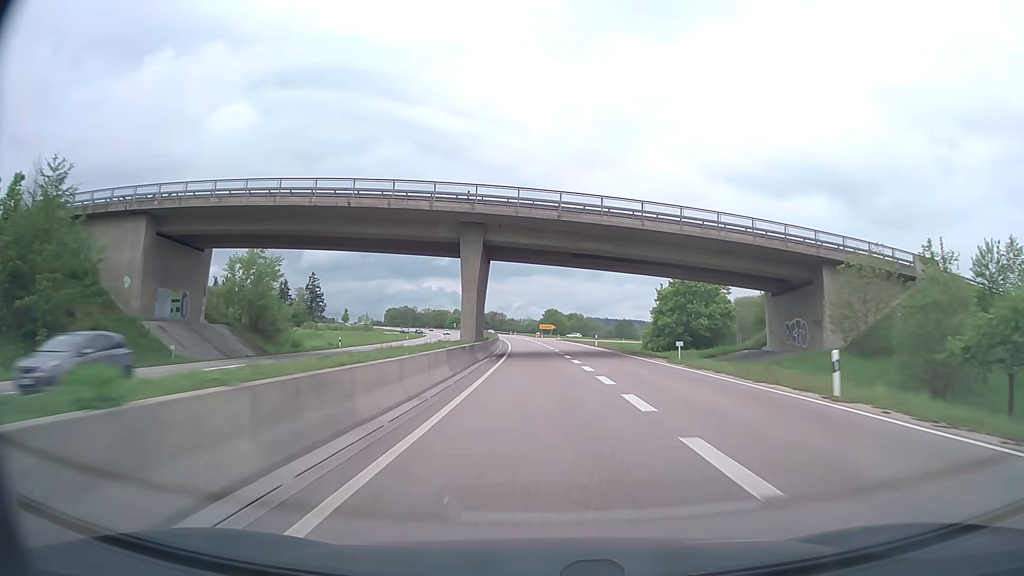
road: trunk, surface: asphalt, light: Day
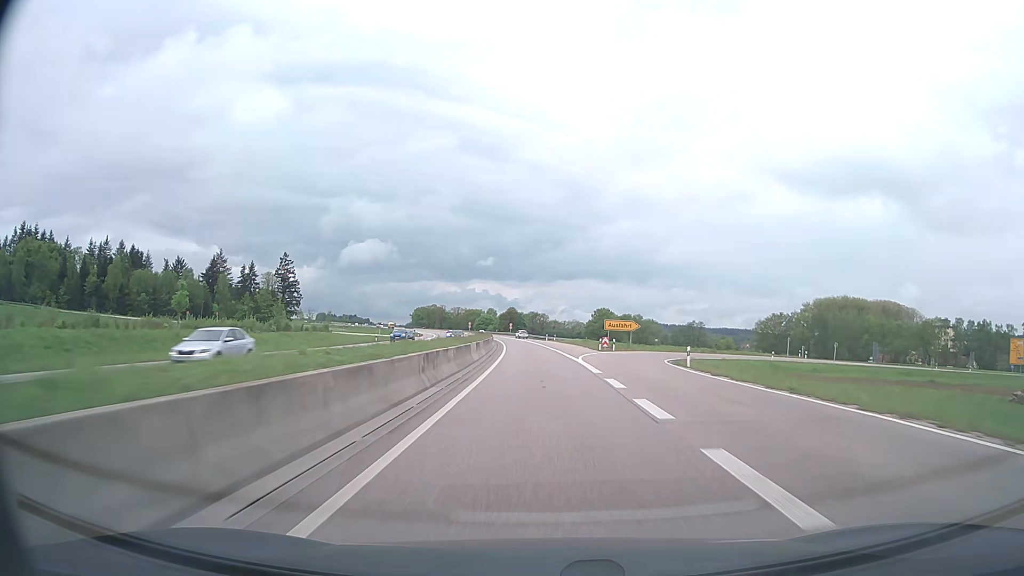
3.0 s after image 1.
(-2.1, +78.9) m; -4°
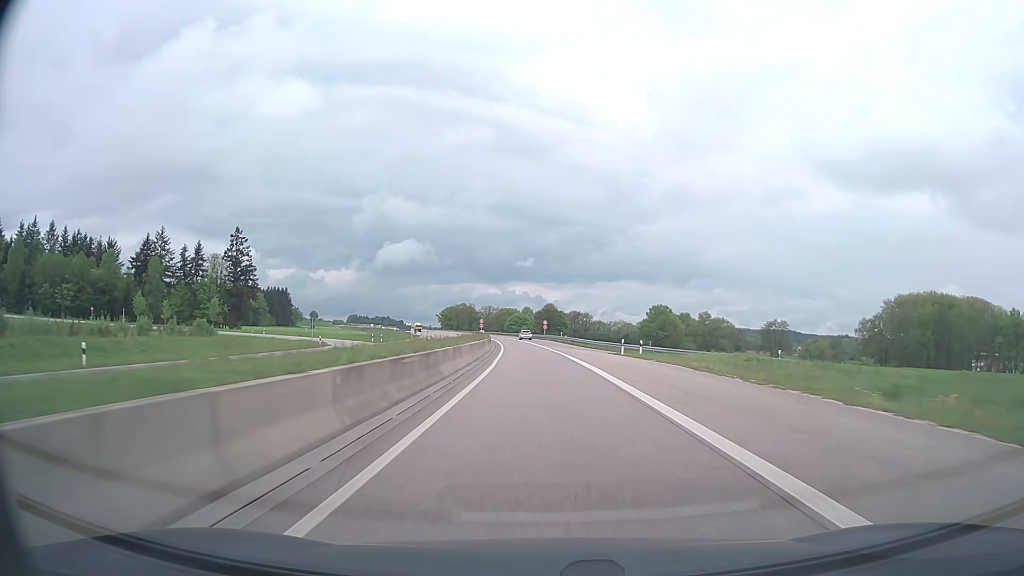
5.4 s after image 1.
(-1.9, +63.1) m; -3°
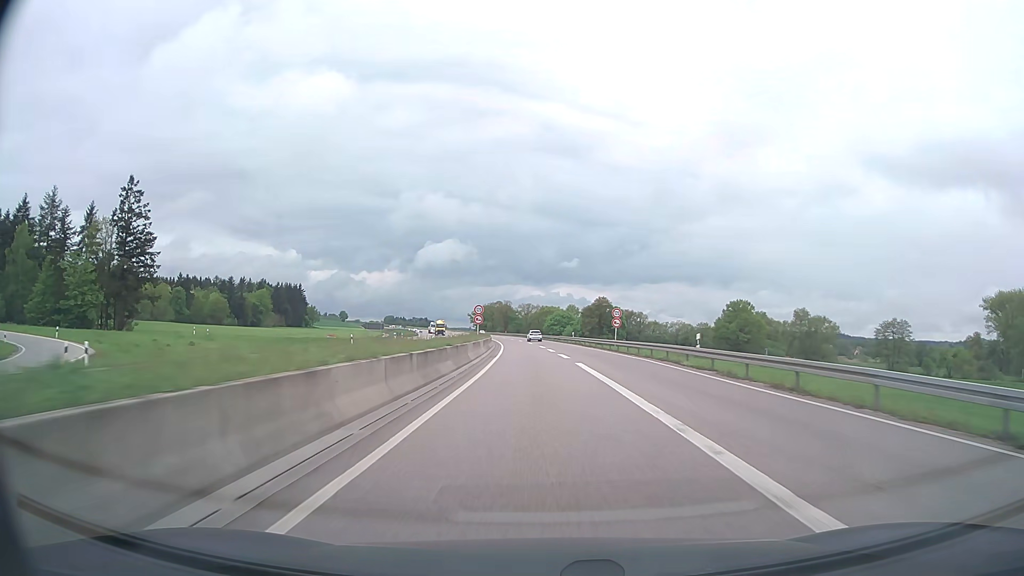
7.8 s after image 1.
(-2.0, +63.1) m; -4°
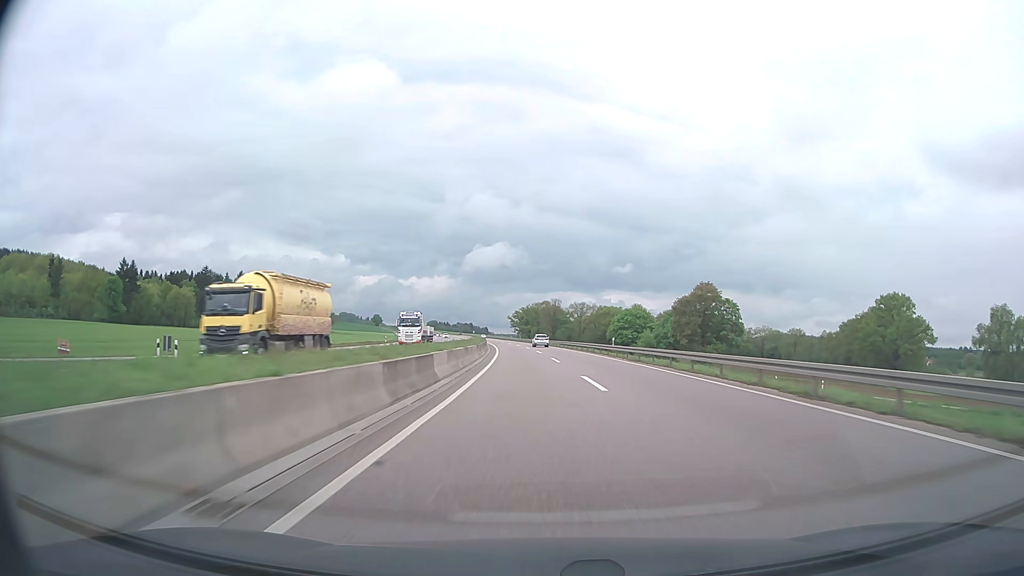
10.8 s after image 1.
(-3.4, +81.5) m; -4°
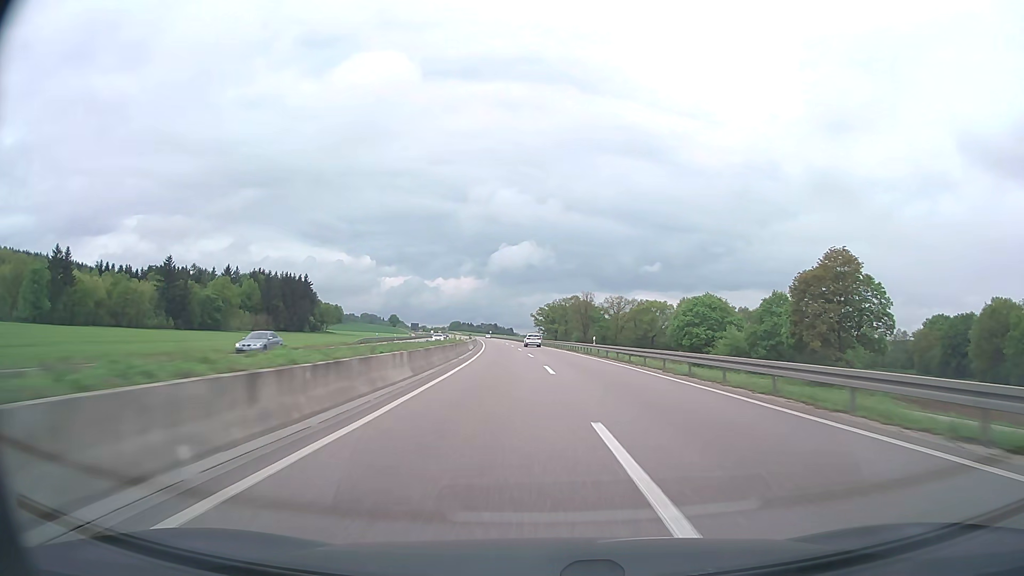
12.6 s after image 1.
(-0.8, +52.0) m; -2°
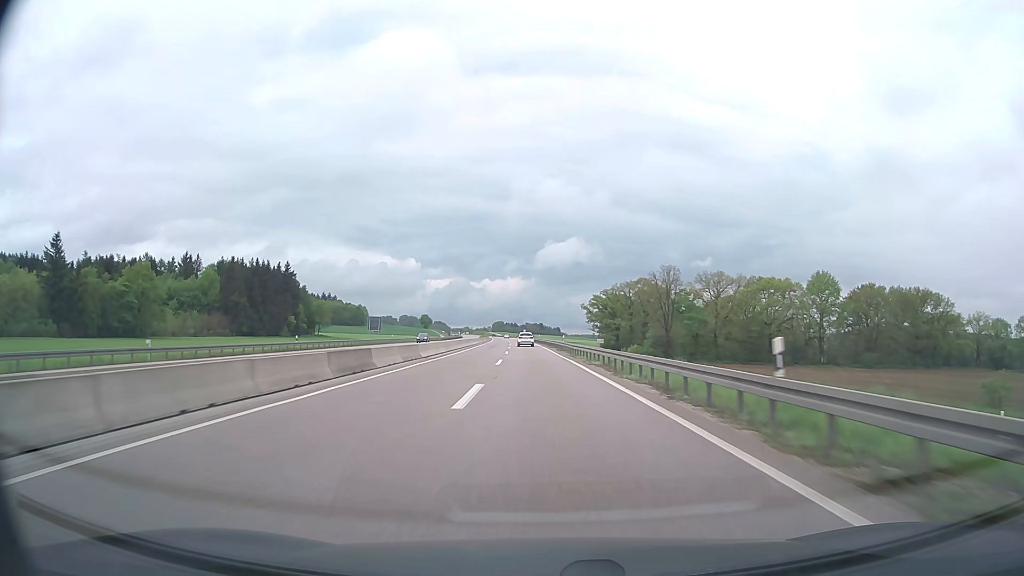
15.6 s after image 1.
(-3.0, +89.7) m; -4°
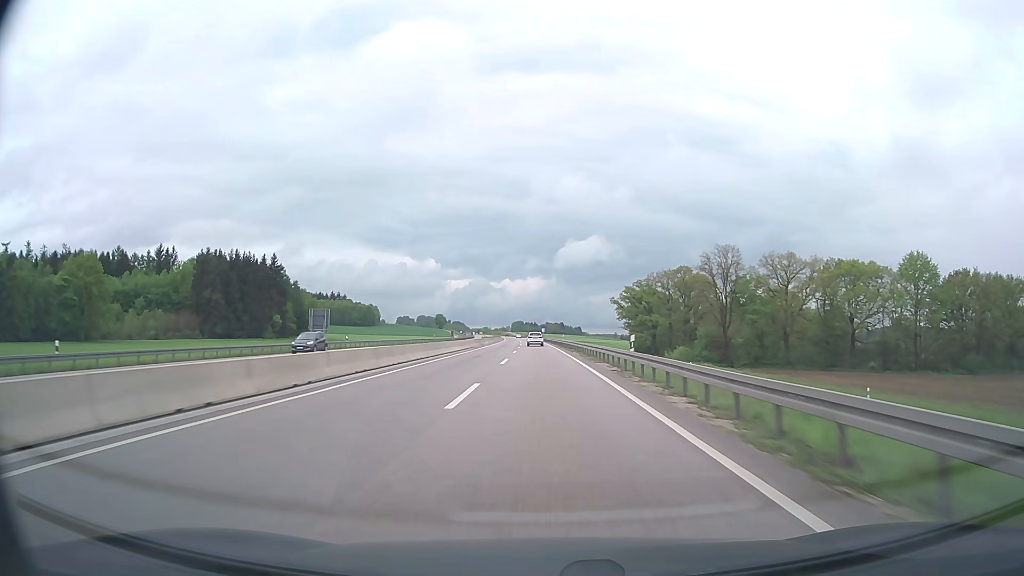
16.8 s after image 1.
(-0.6, +36.3) m; -2°
(0, +10) (0, +20) (0, +30) (0, +40) (-1, +50) (-1, +60) (-1, +70) (-1, +80) (-2, +90) (-2, +100) m
